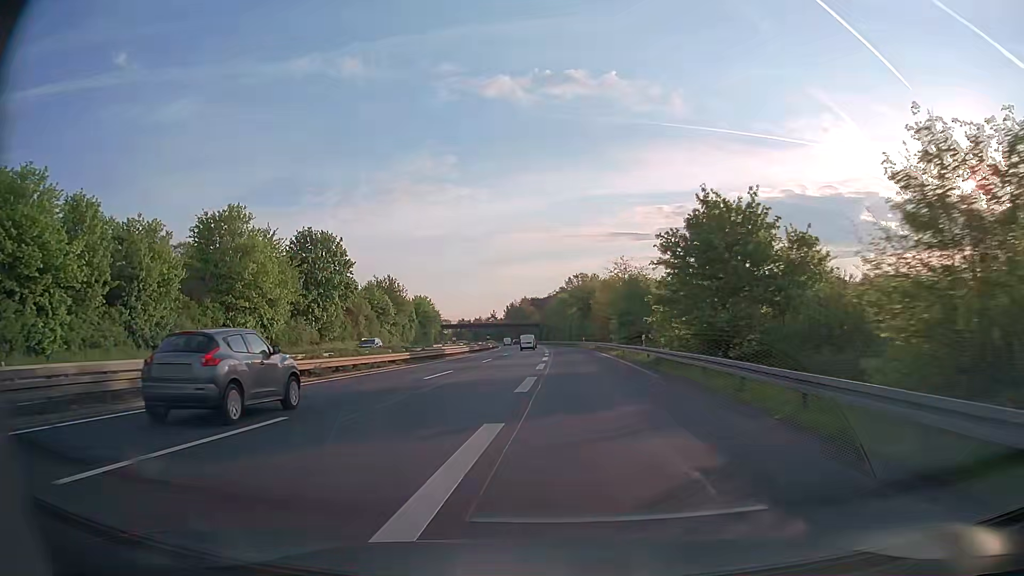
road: trunk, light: Day
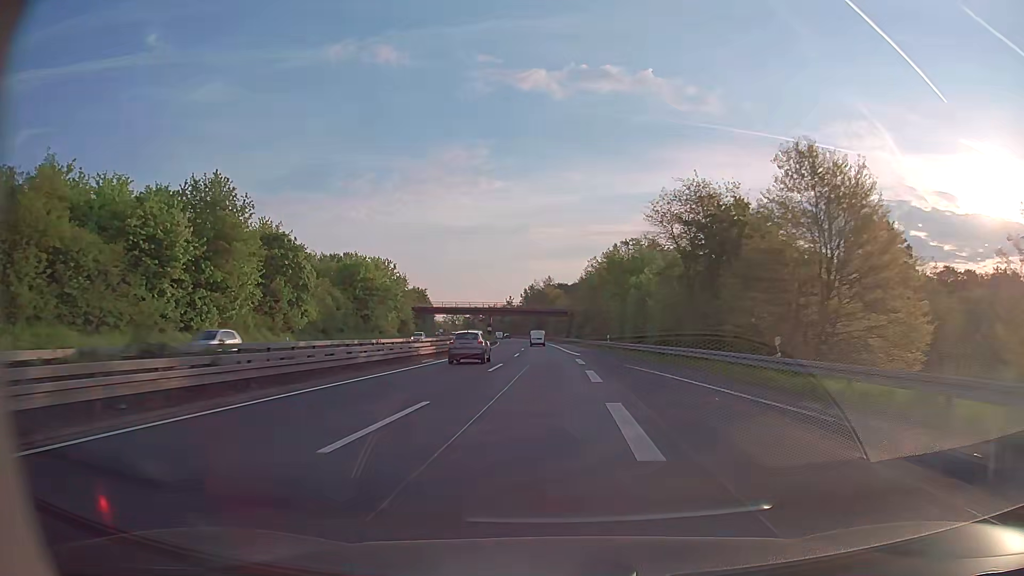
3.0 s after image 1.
(-1.8, +70.0) m; -2°
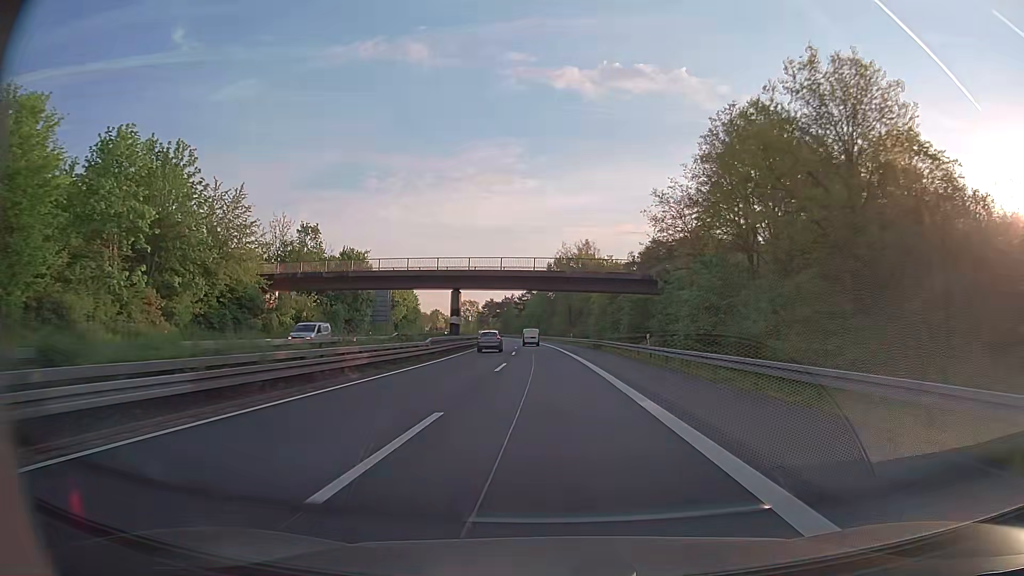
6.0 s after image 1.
(-1.2, +75.7) m; -3°
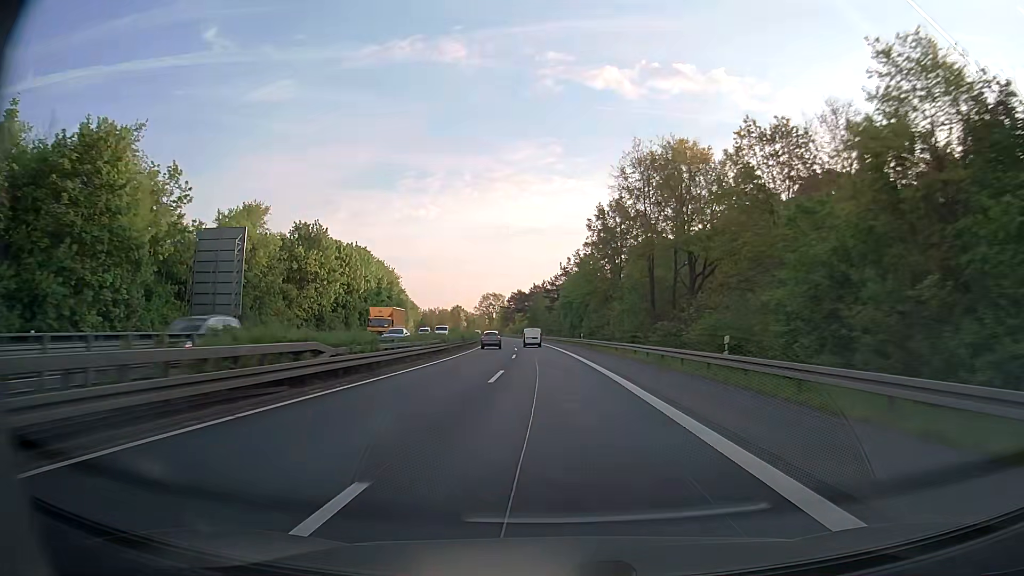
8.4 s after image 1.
(-1.7, +62.8) m; -2°
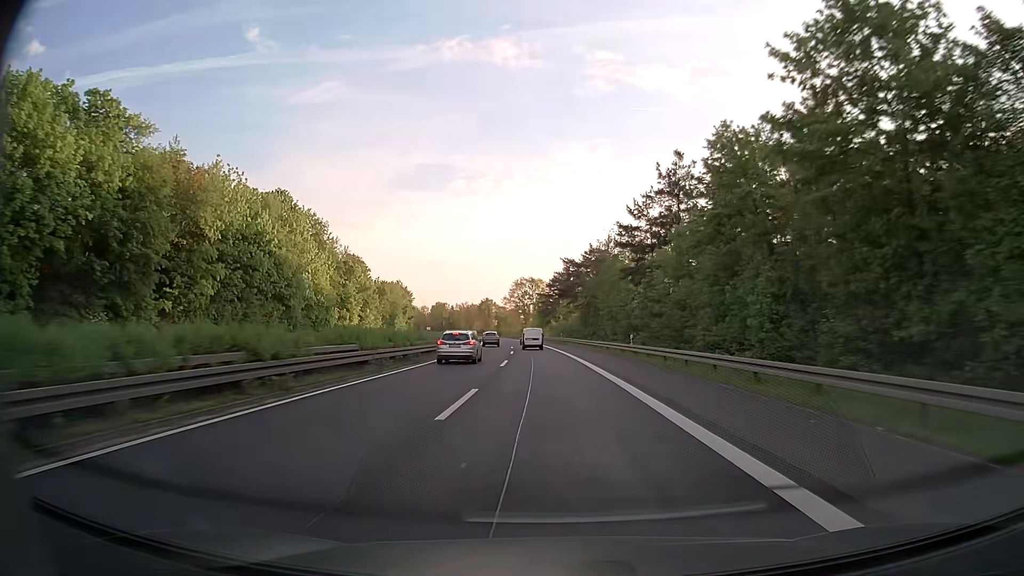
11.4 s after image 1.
(-4.5, +81.2) m; -5°
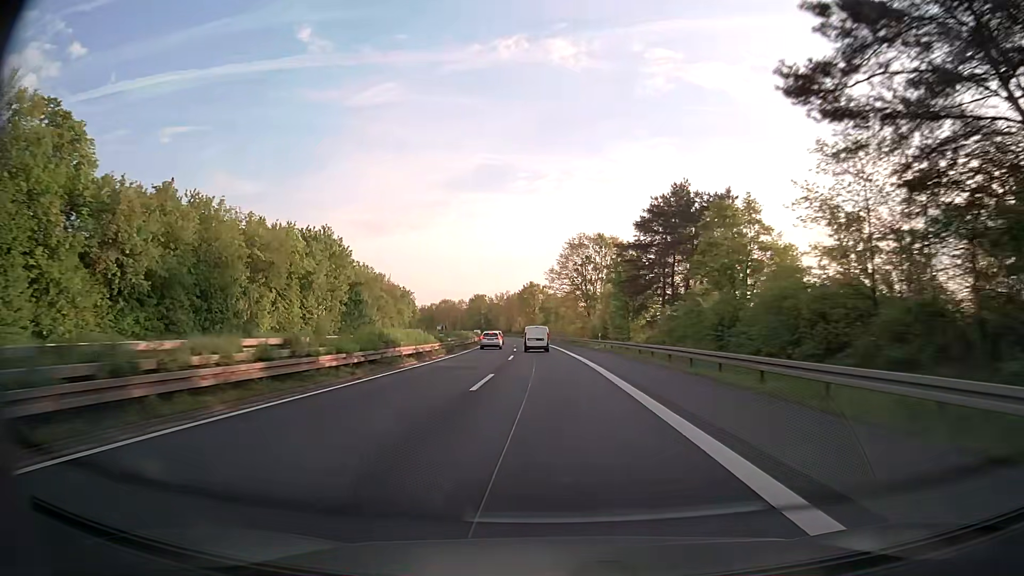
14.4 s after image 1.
(-3.7, +84.7) m; -5°
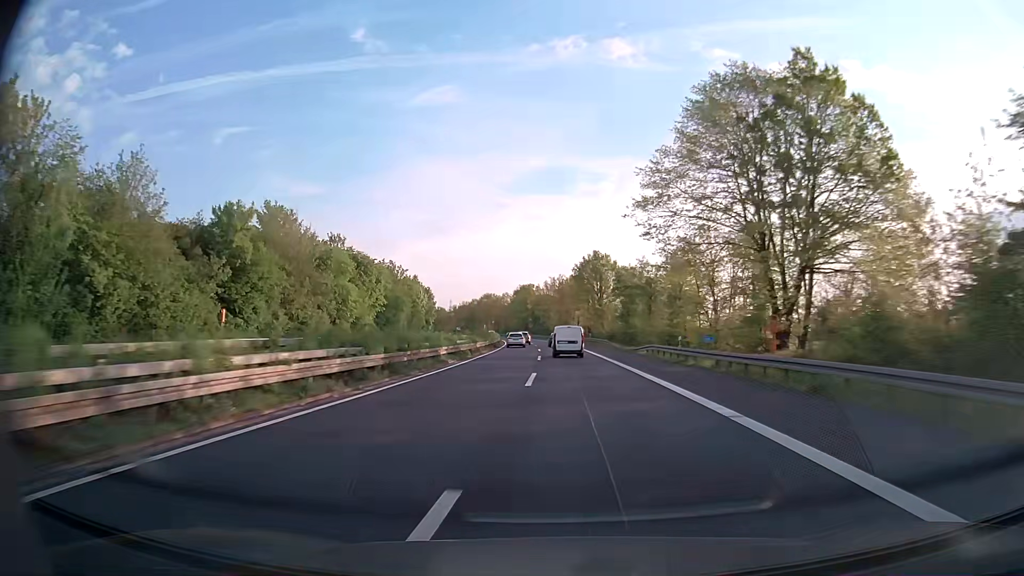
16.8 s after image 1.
(-3.2, +70.4) m; -5°
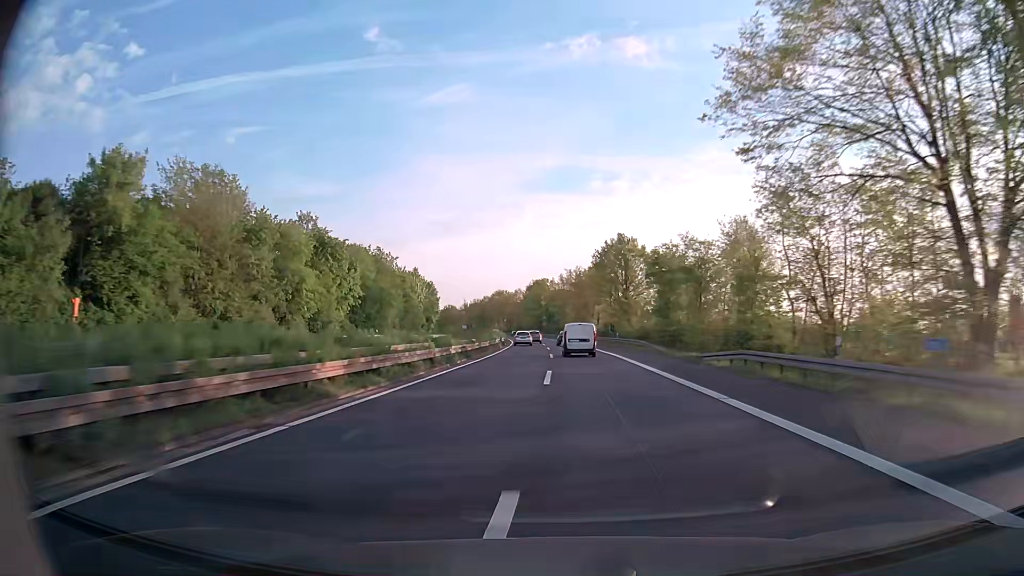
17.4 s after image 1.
(-0.2, +18.0) m; -1°
(0, +10) (0, +20) (0, +30) (-1, +40) (-1, +50) (-2, +60) (-3, +70) (-3, +80) (-4, +90) (-5, +100) m
